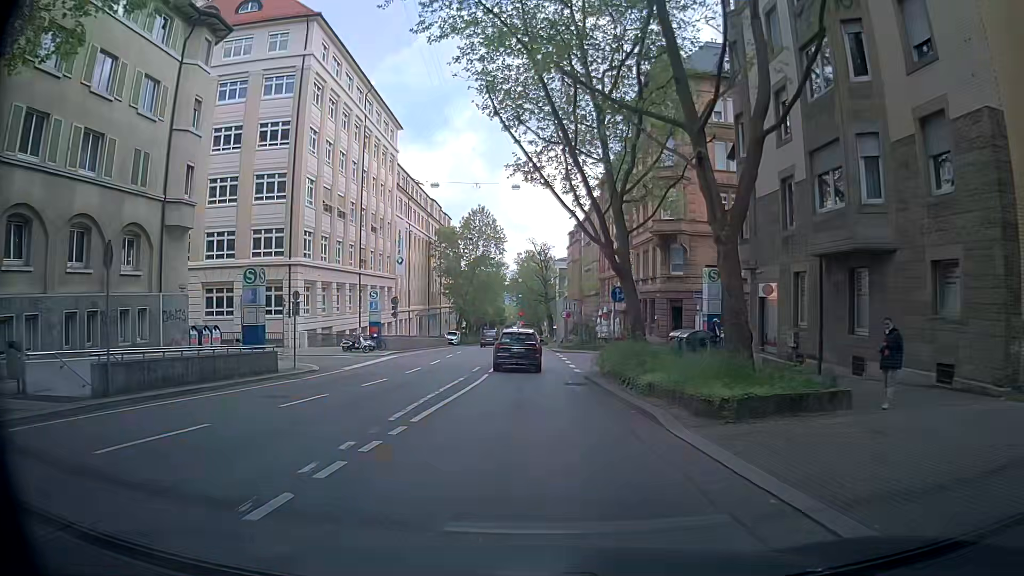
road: secondary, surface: asphalt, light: Day
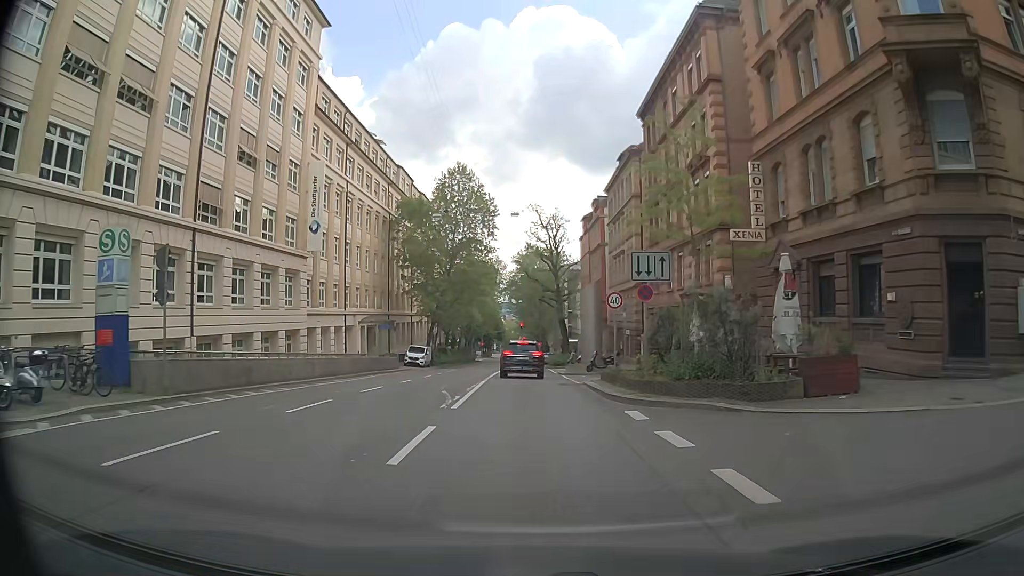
(-0.2, +30.9) m; 0°
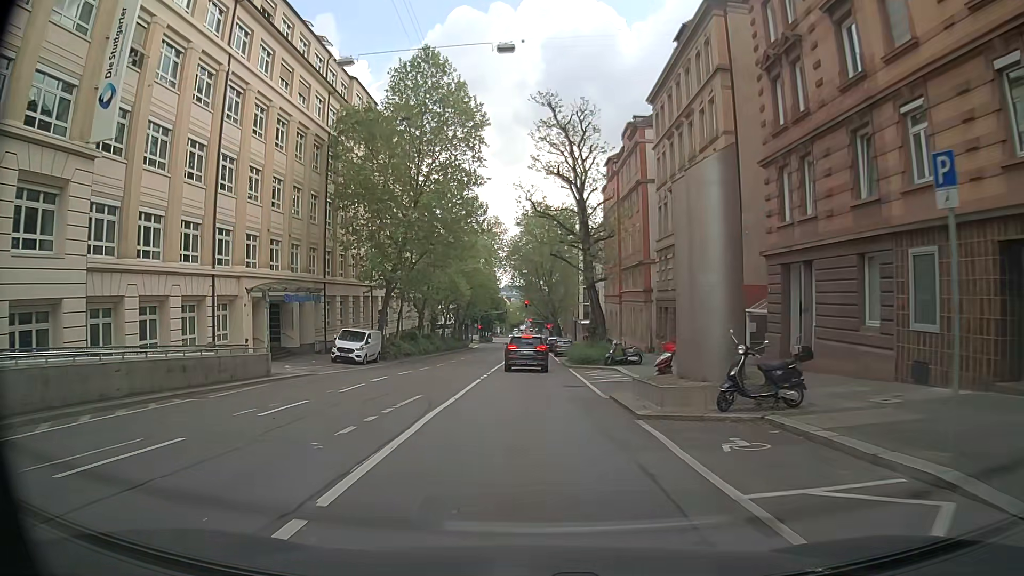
(-0.2, +24.9) m; -1°
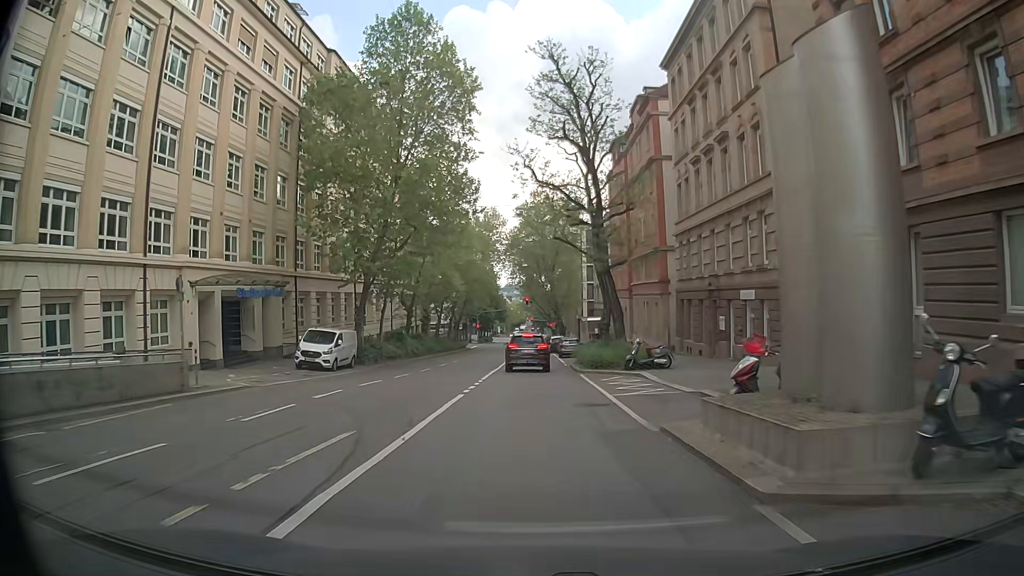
(0.0, +6.3) m; -1°
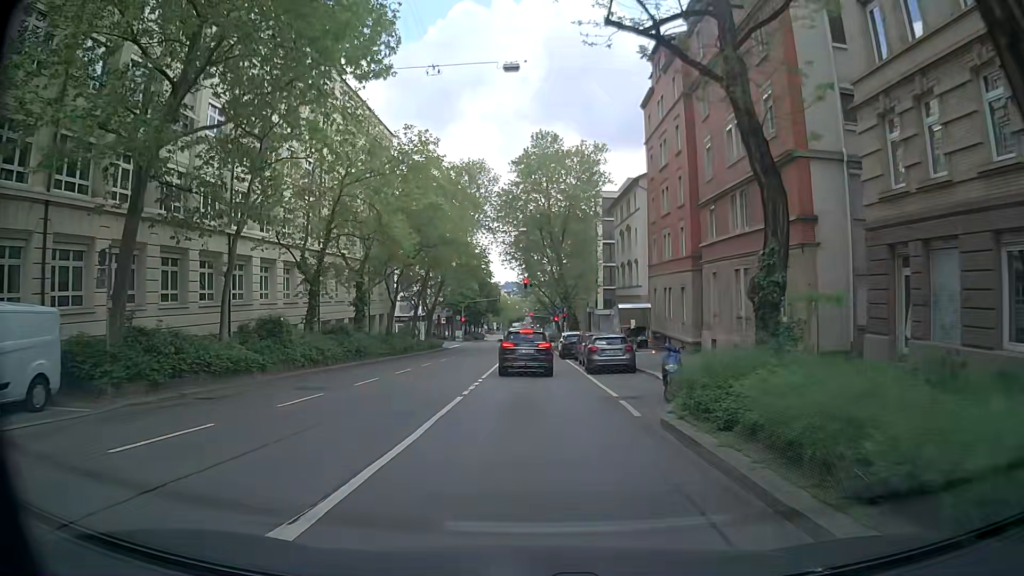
(+0.3, +24.4) m; +1°
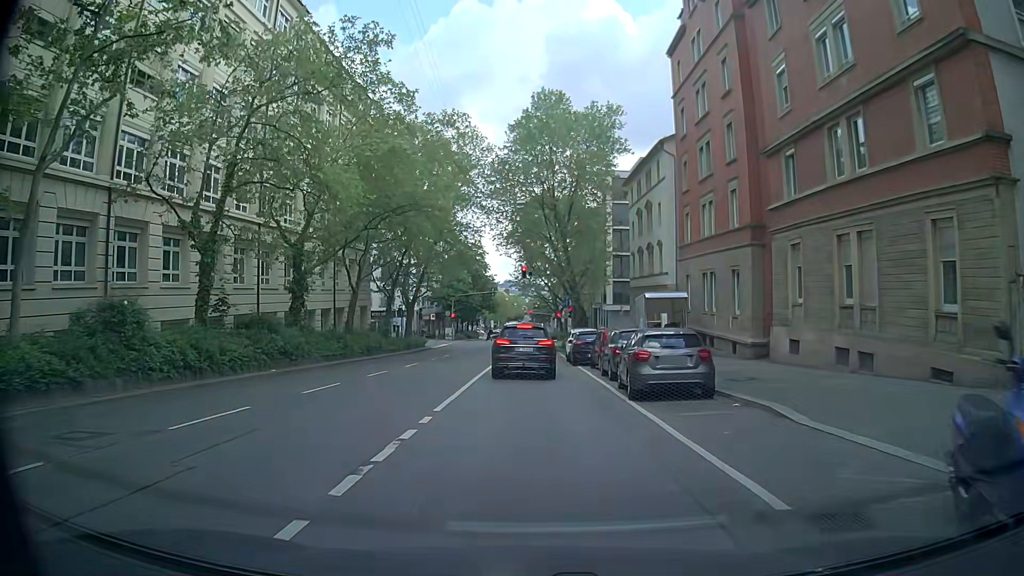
(-0.1, +10.5) m; 0°
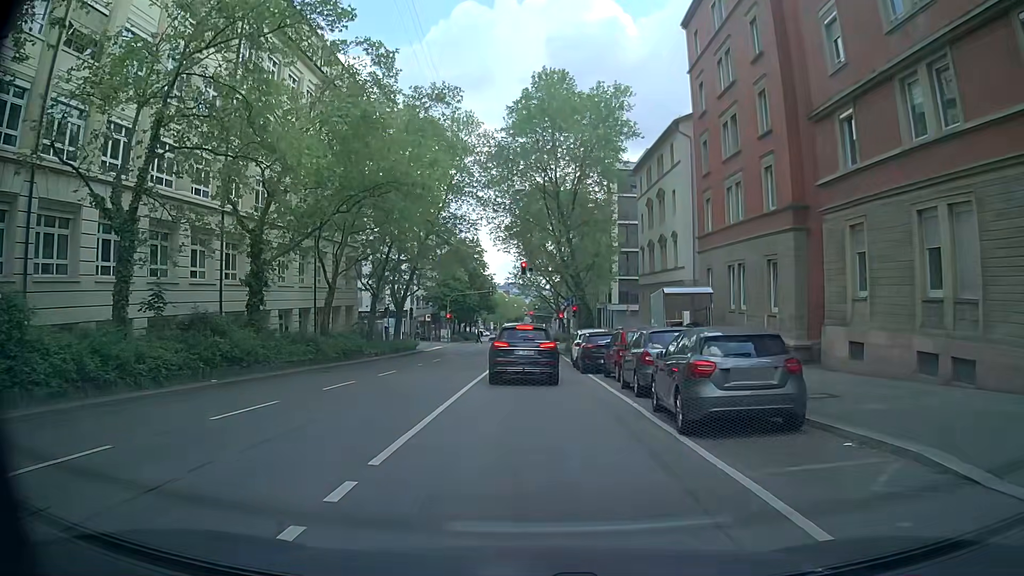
(0.0, +4.6) m; +1°
